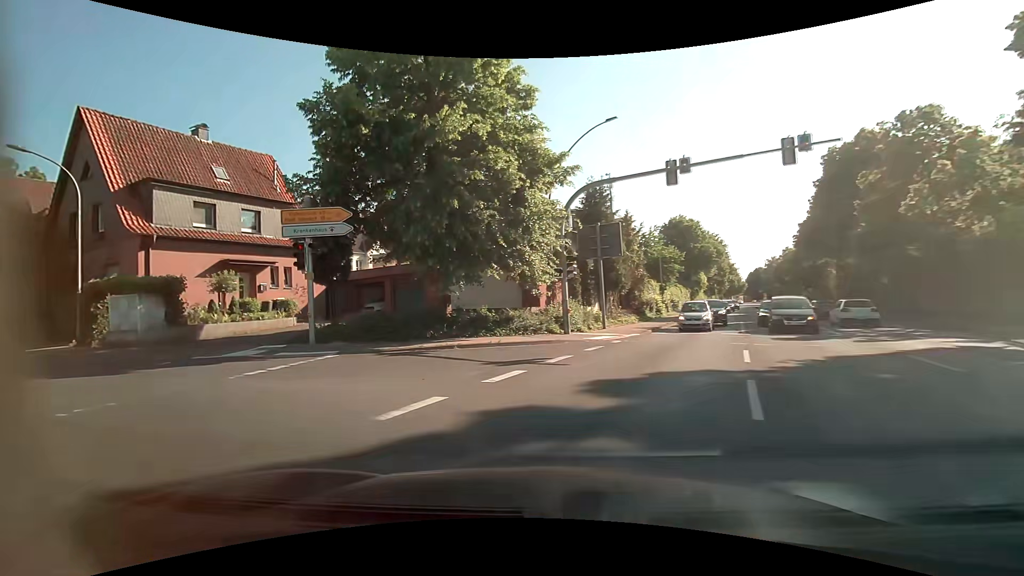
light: Day
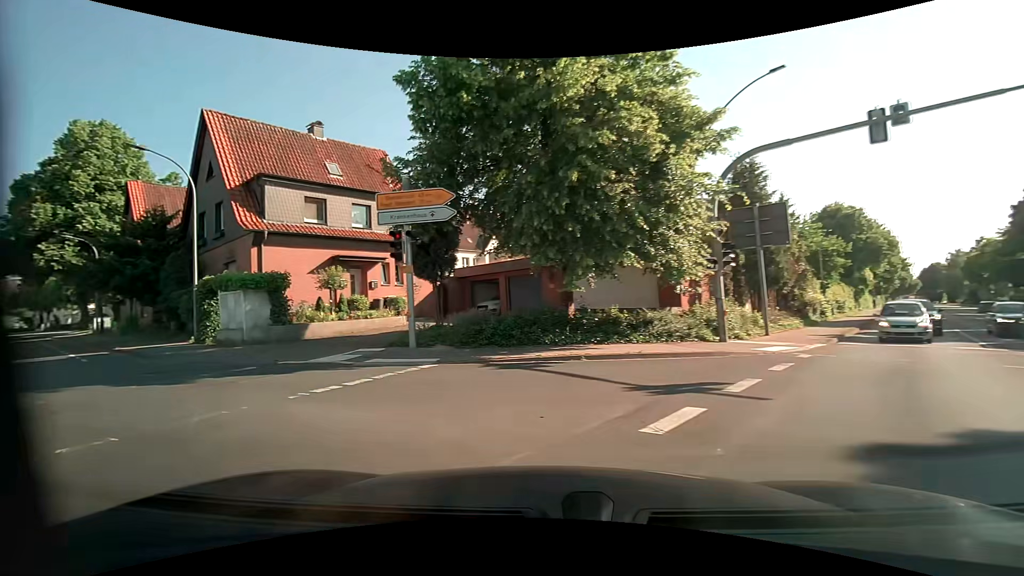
(-0.4, +3.3) m; -14°
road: unclassified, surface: asphalt
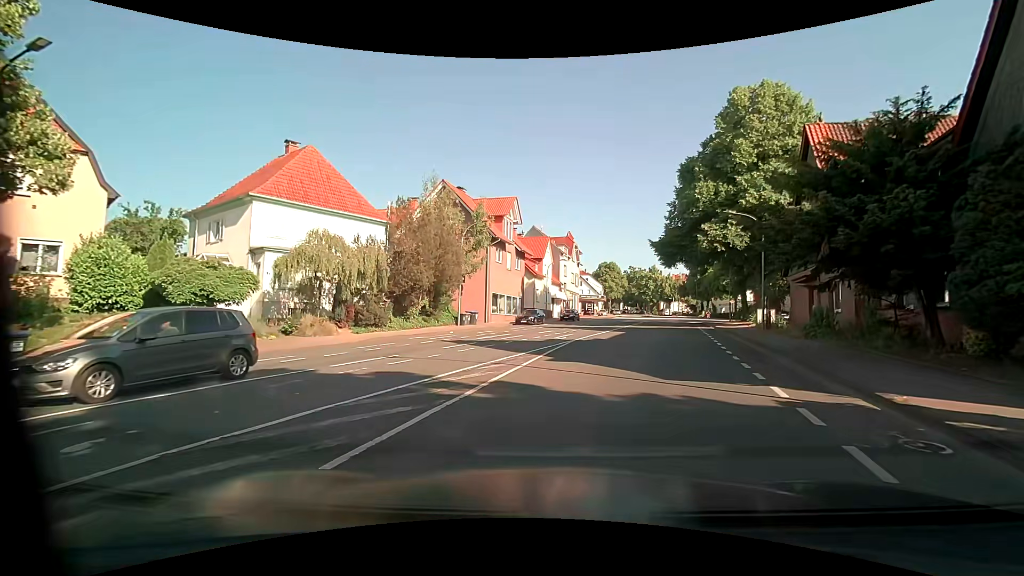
(-10.1, +11.5) m; -65°
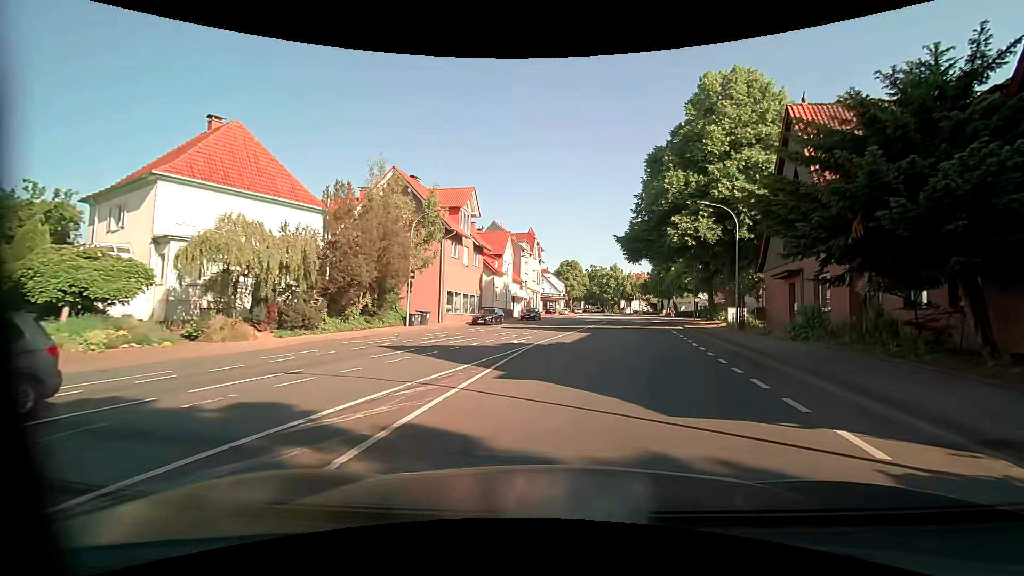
(+0.1, +3.4) m; +4°
